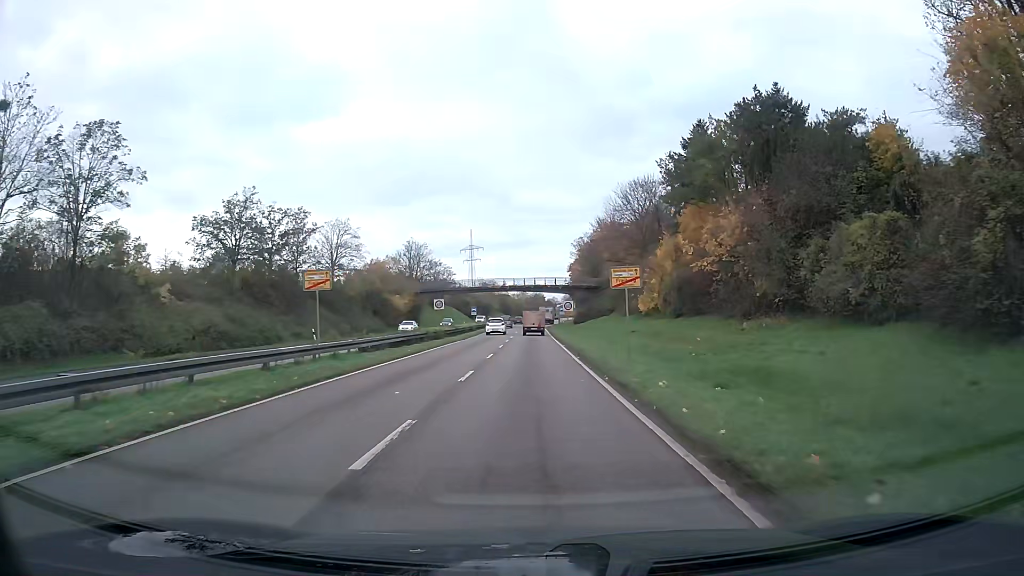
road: trunk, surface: asphalt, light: Day
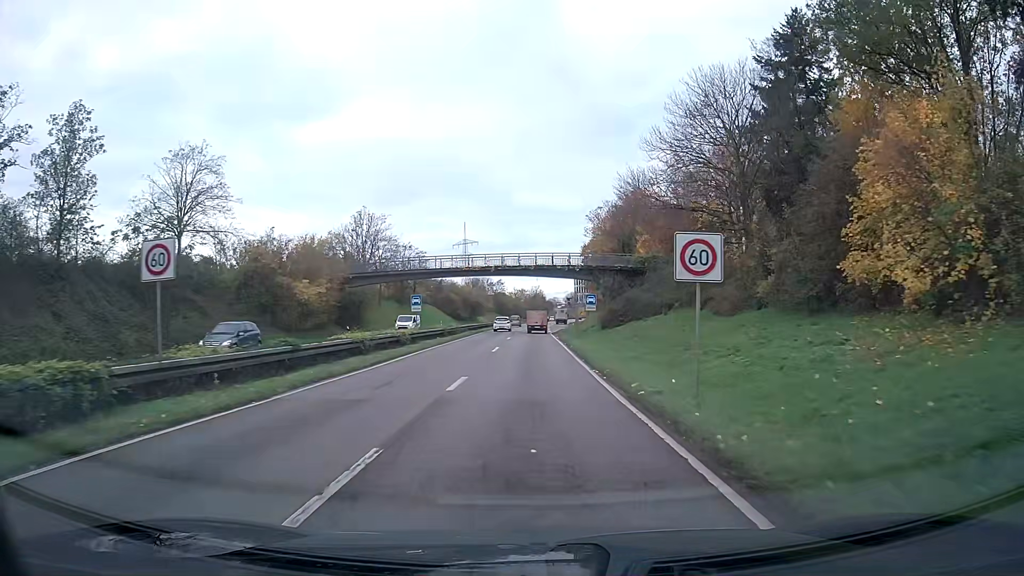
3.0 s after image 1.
(0.0, +38.0) m; 0°
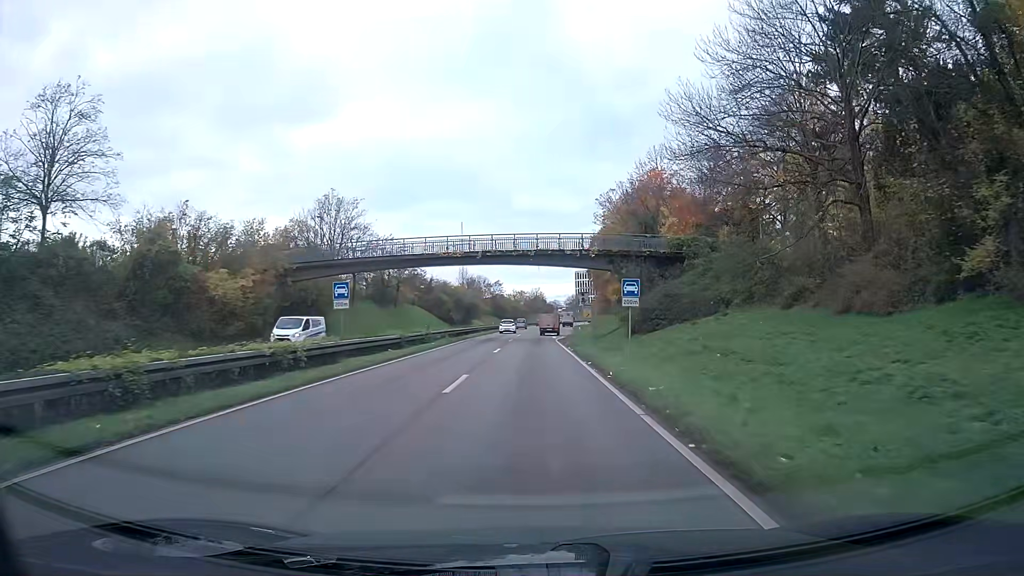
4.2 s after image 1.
(0.0, +15.6) m; 0°
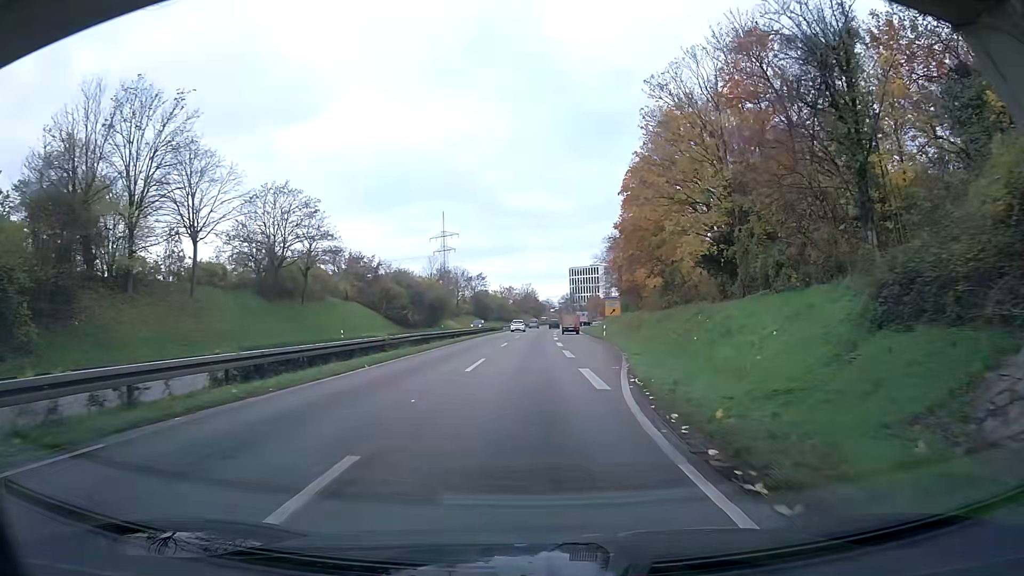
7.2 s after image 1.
(+0.2, +42.1) m; 0°
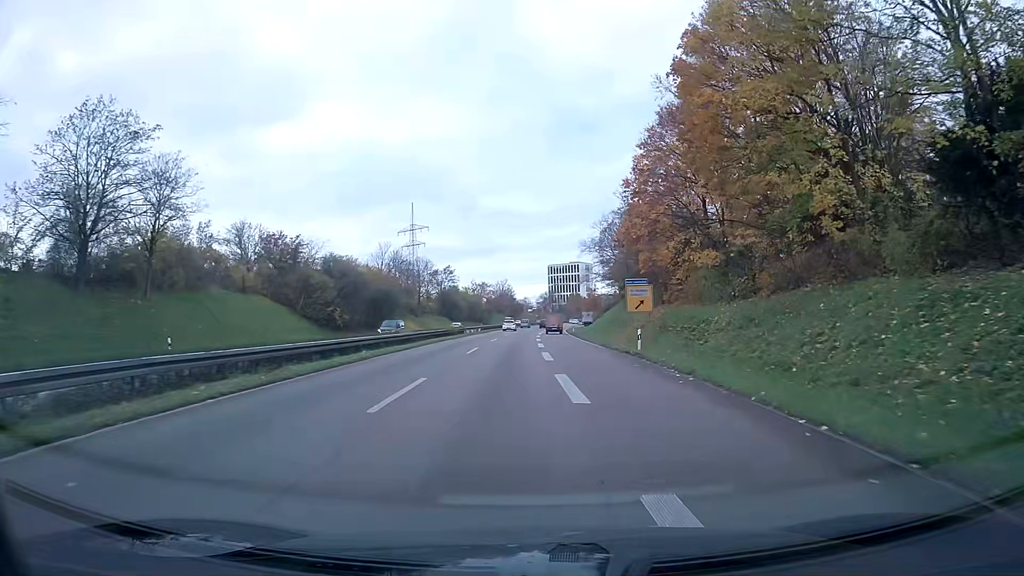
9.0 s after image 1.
(+0.4, +26.8) m; +2°
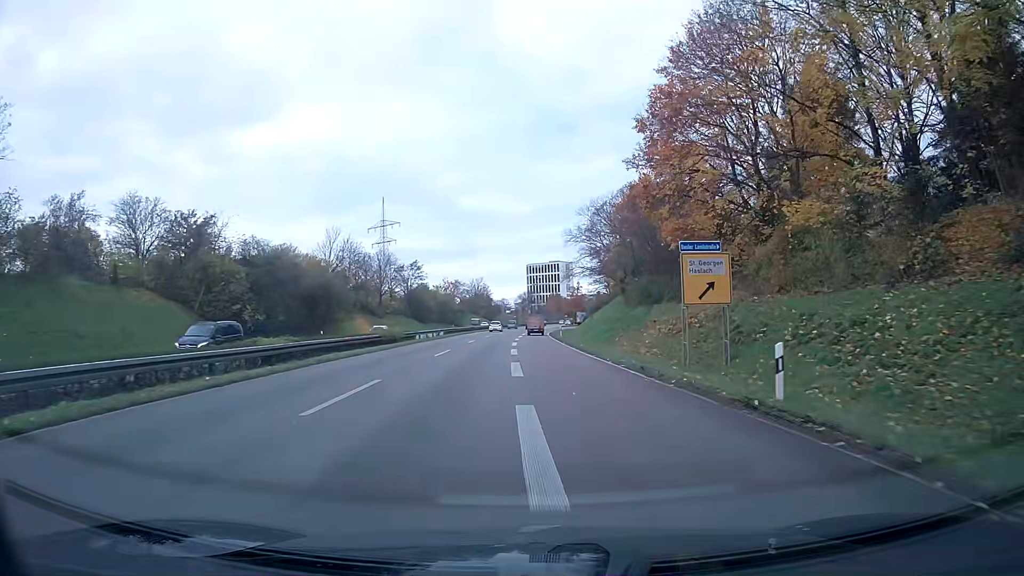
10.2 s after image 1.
(+0.3, +18.4) m; +2°
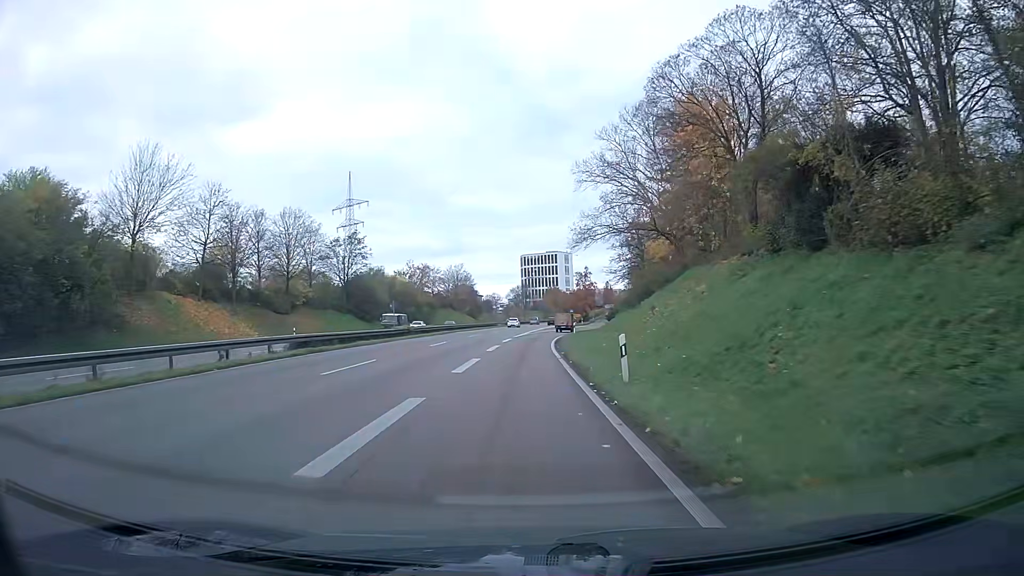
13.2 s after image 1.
(+0.4, +47.6) m; 0°
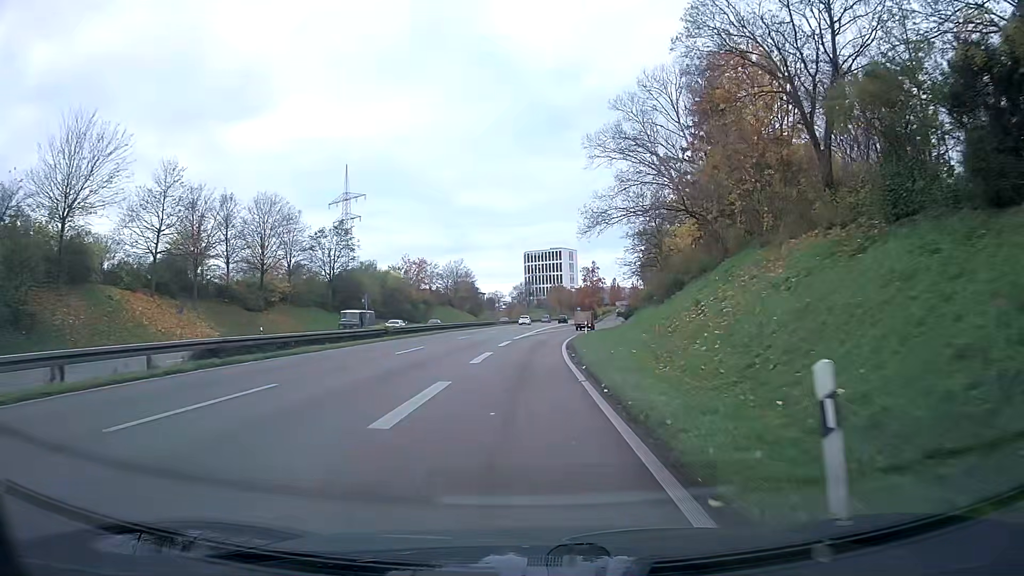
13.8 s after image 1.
(0.0, +9.5) m; 0°
